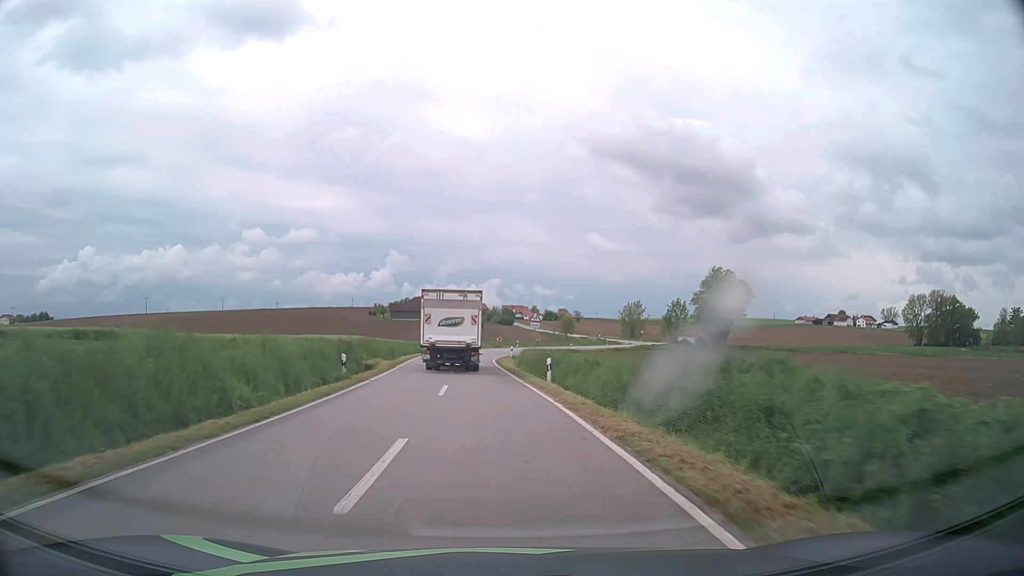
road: tertiary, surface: asphalt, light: Day
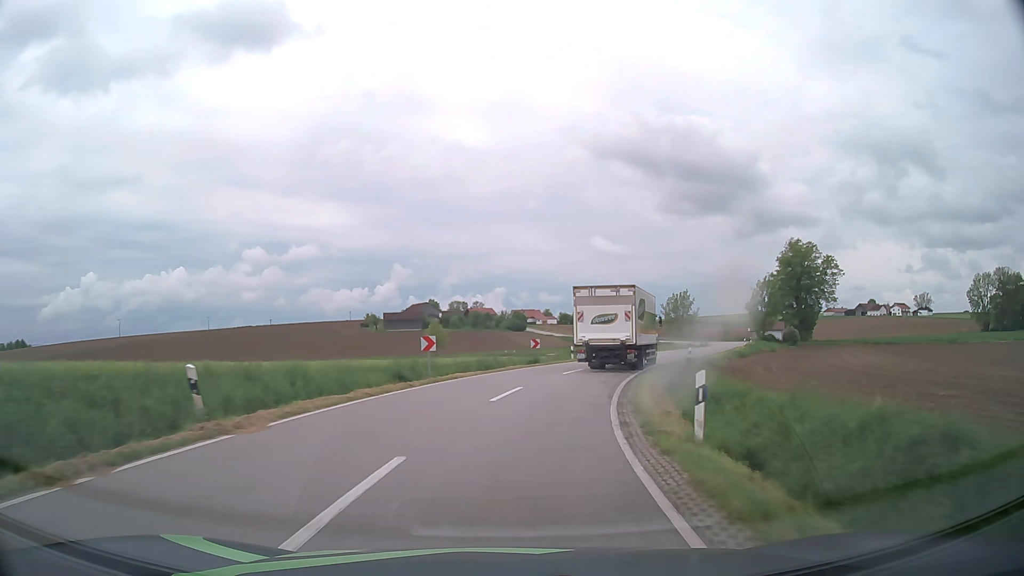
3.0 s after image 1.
(-2.1, +48.7) m; -1°
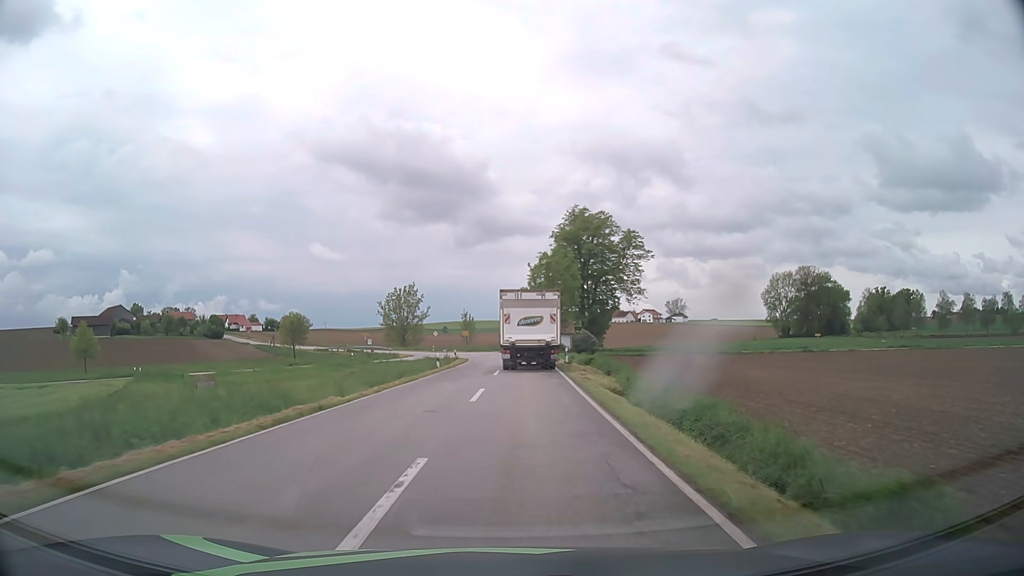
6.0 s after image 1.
(+10.3, +45.2) m; +24°
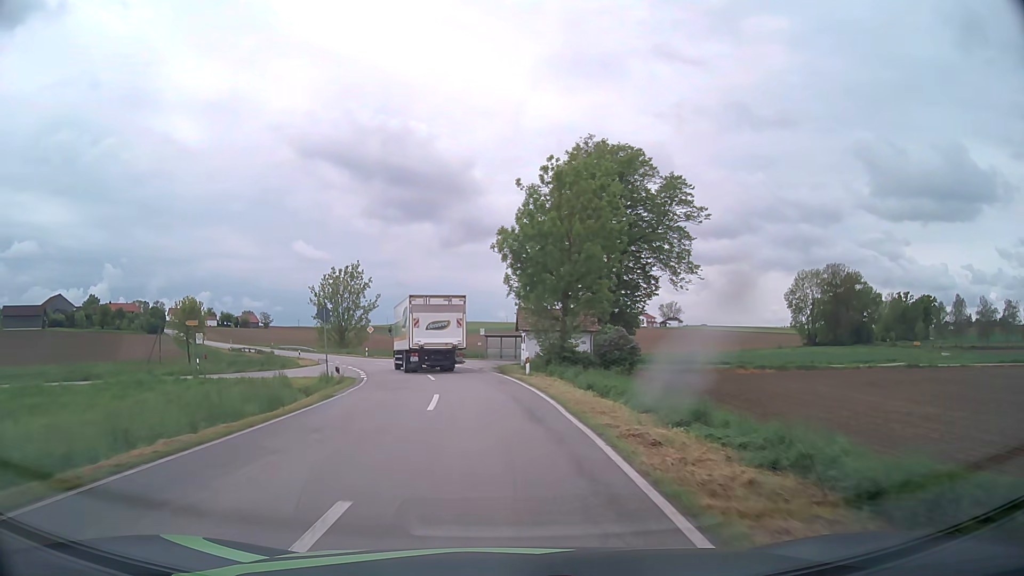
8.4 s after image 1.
(+1.1, +37.7) m; +2°
(0, +10) (-1, +20) (-2, +30) (-4, +40) (-7, +49) (-11, +58) (-16, +67) (-21, +76) (-26, +84) (-32, +93) m
